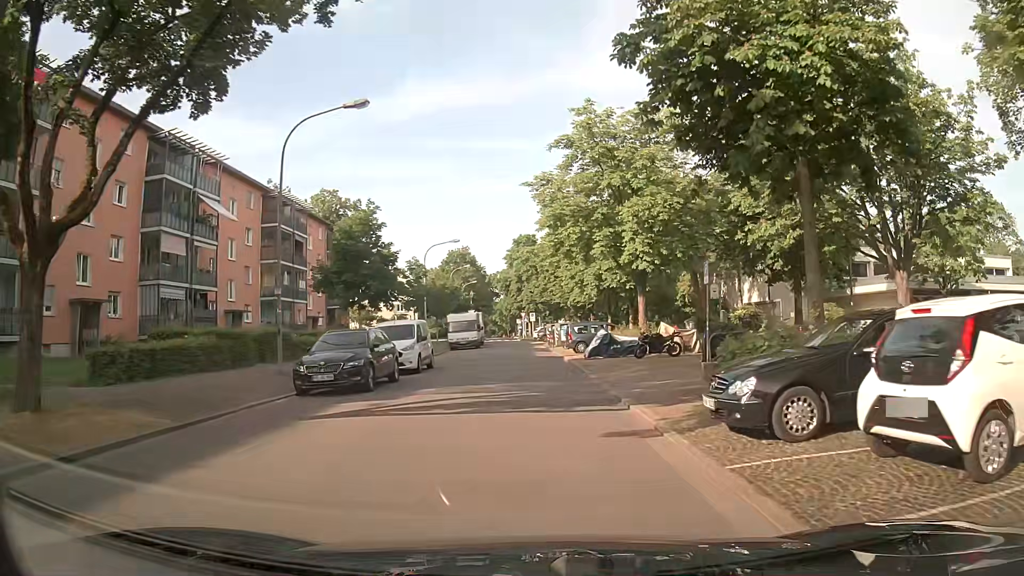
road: residential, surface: asphalt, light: Day
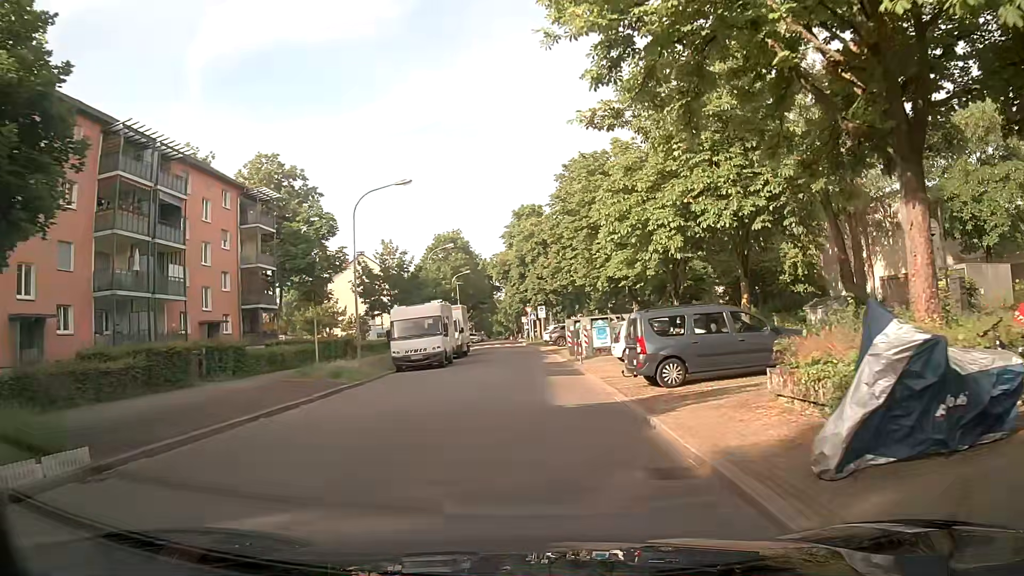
(+0.2, +22.4) m; +1°
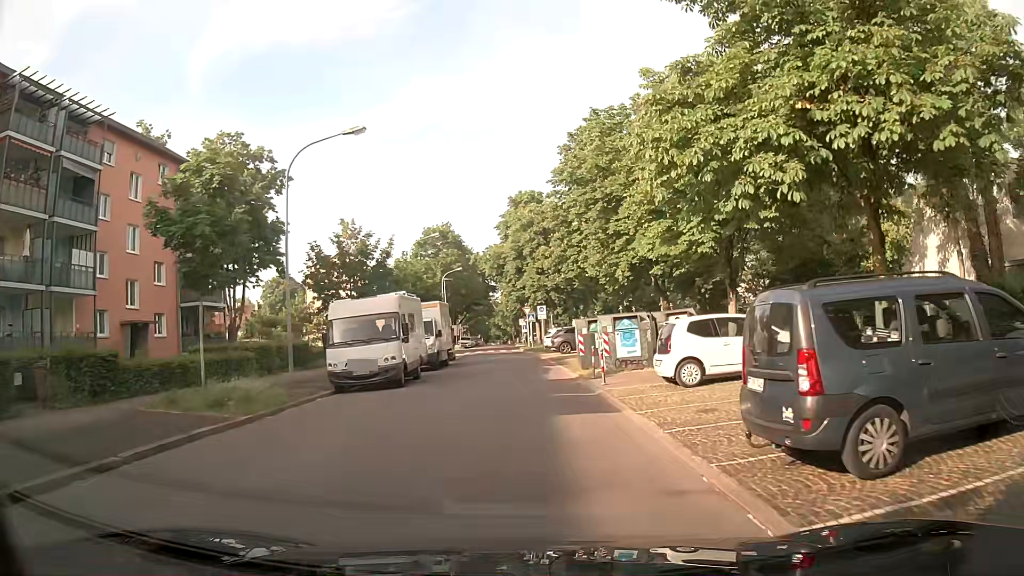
(-0.1, +8.7) m; +1°
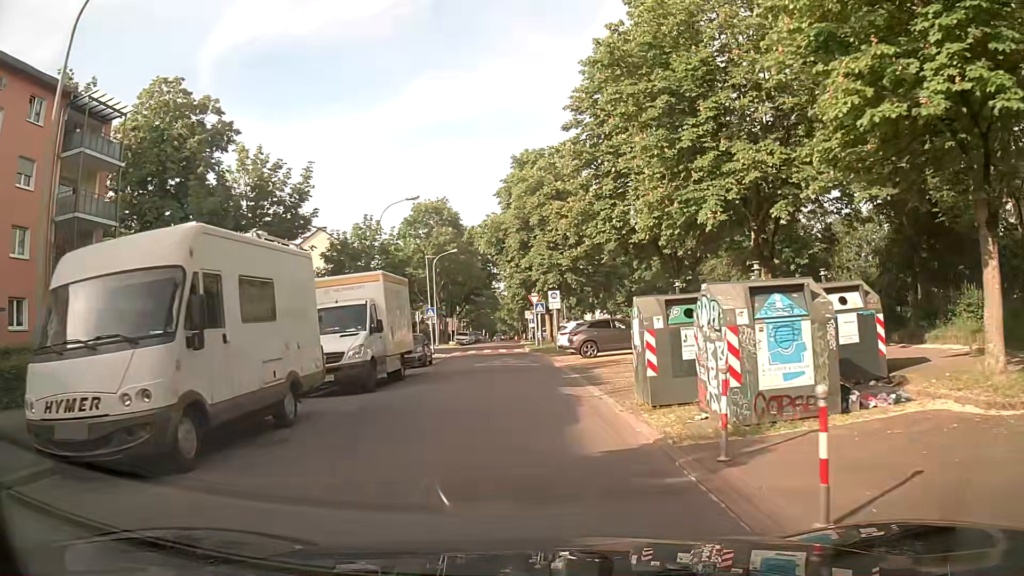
(-0.3, +12.8) m; -1°
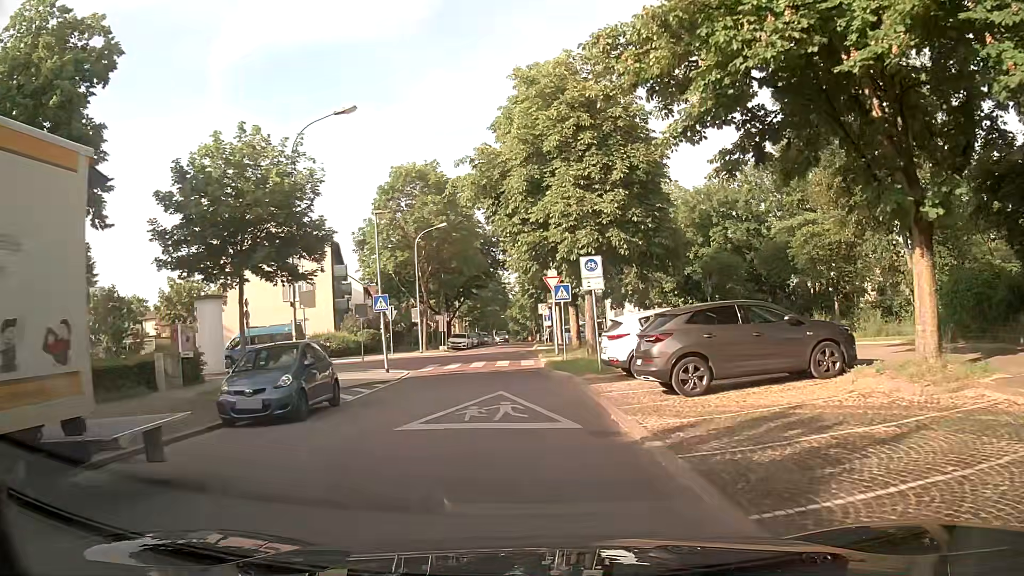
(-0.2, +16.7) m; -2°
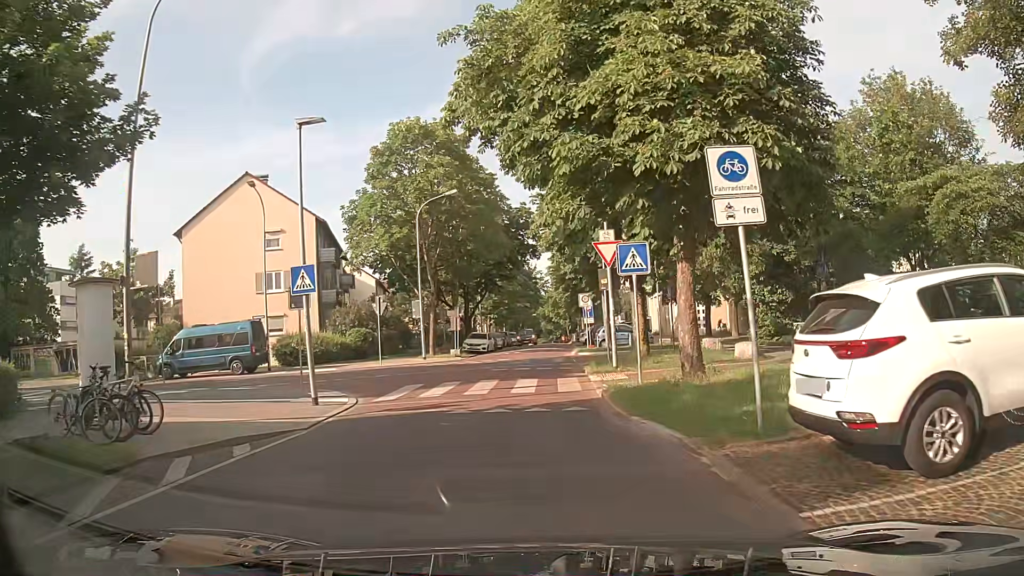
(-0.1, +11.6) m; 0°
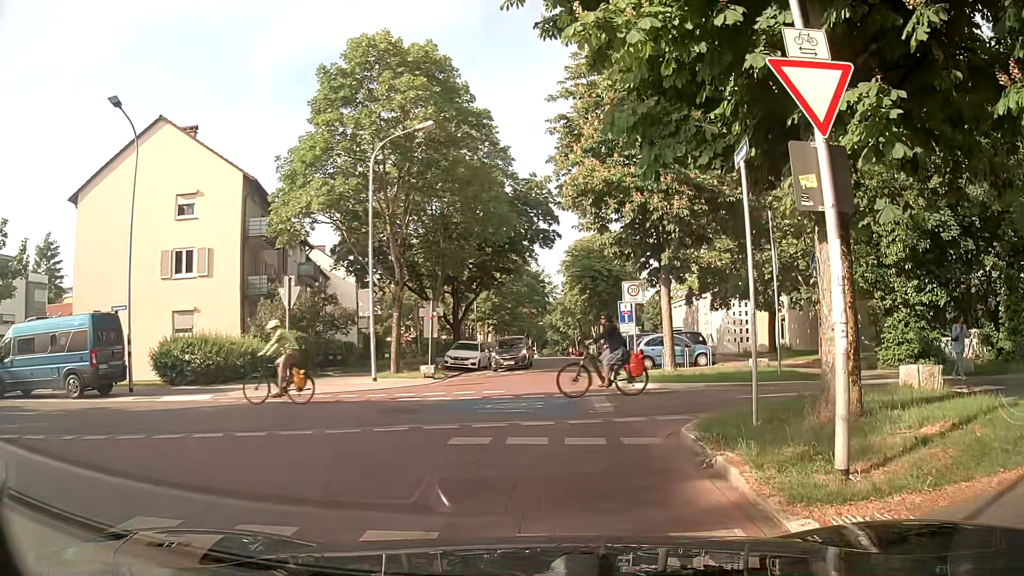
(-0.7, +13.1) m; -3°
